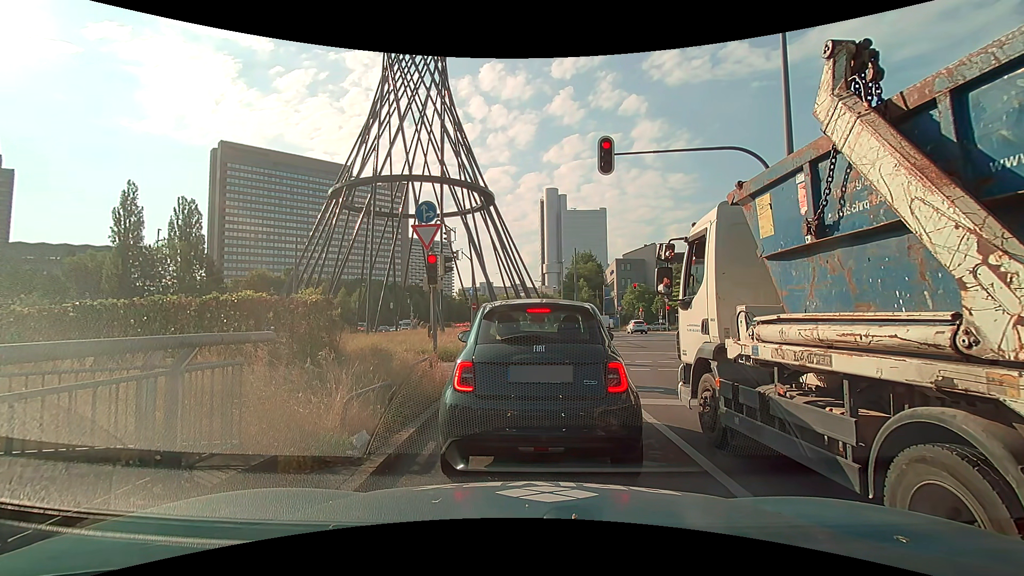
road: trunk_link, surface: asphalt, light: Day
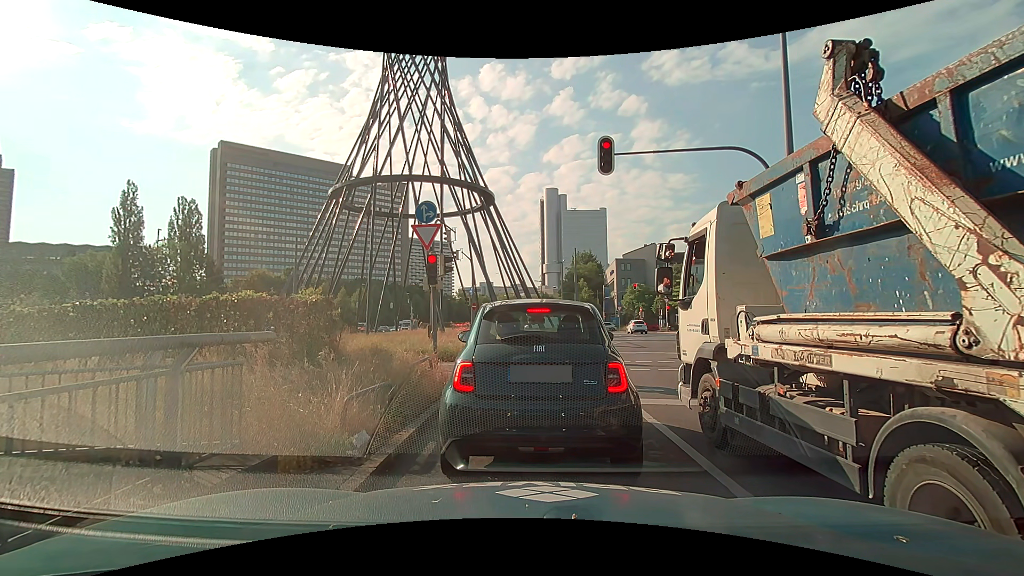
(0.0, 0.0) m; 0°
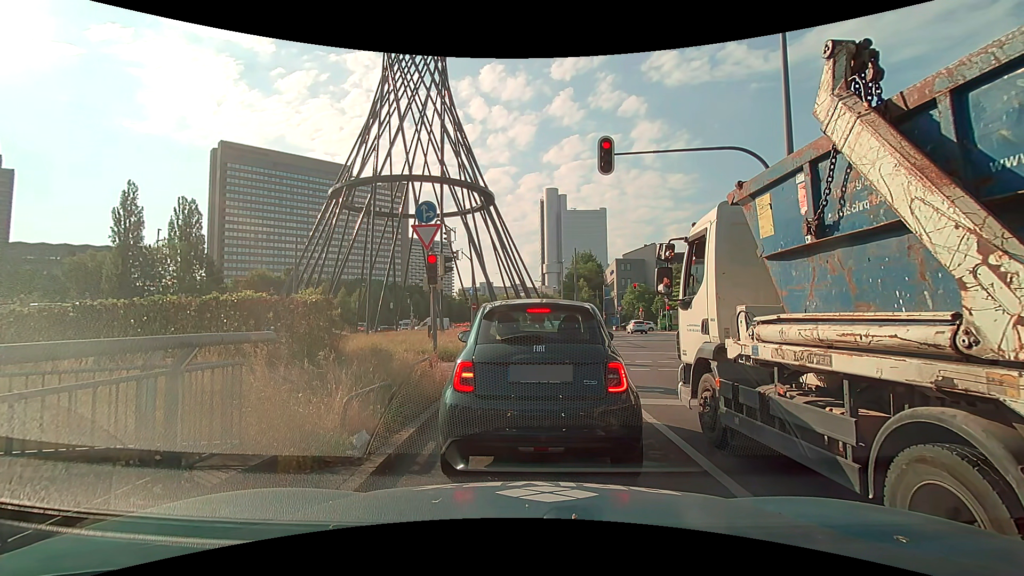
(0.0, 0.0) m; 0°
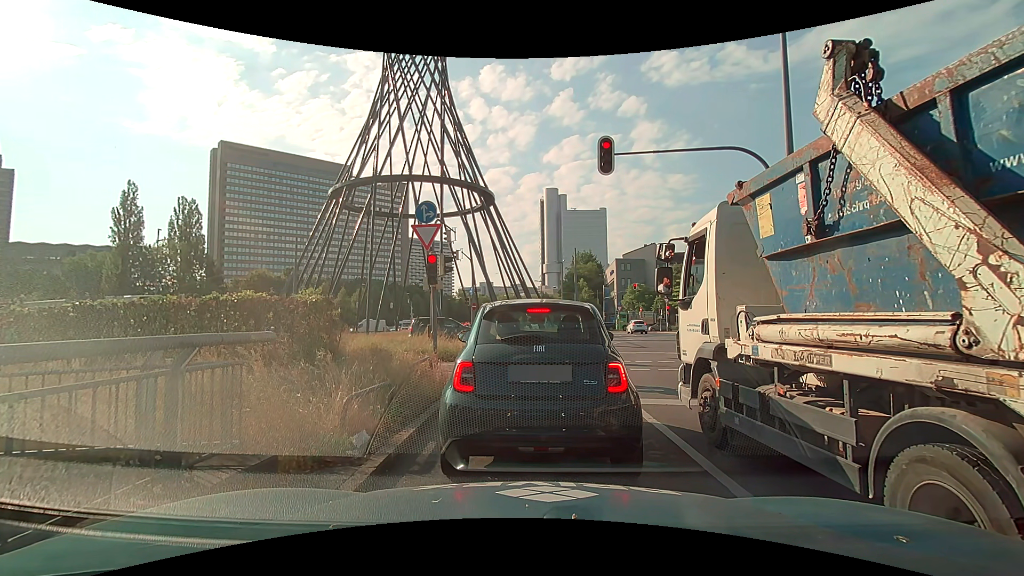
(0.0, 0.0) m; 0°
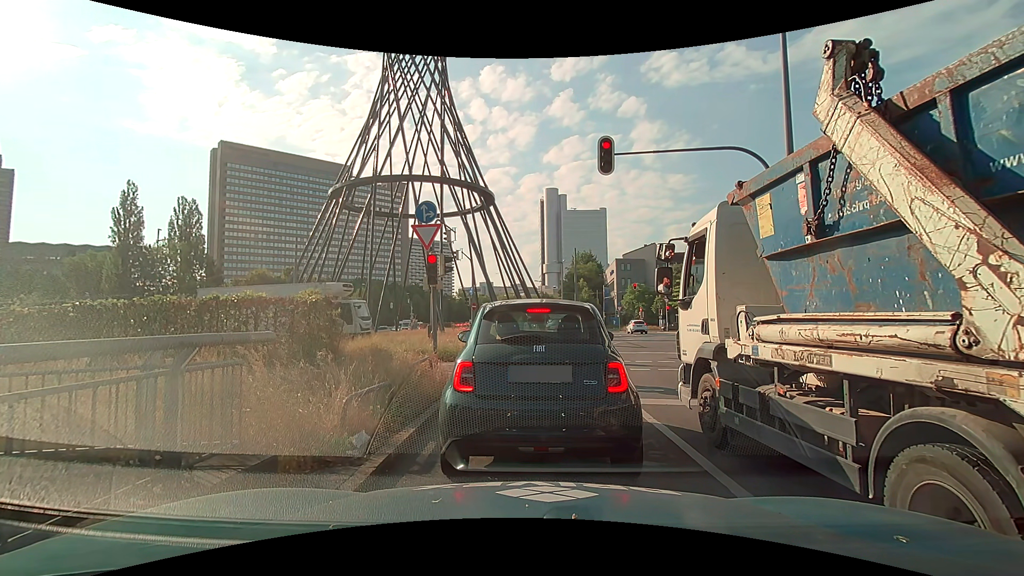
(0.0, 0.0) m; 0°
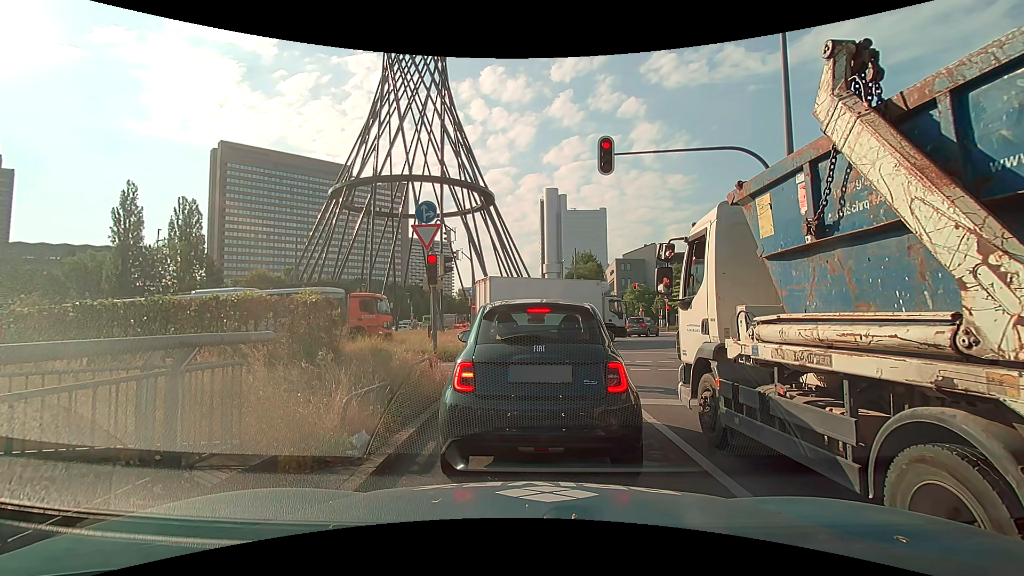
(0.0, 0.0) m; 0°
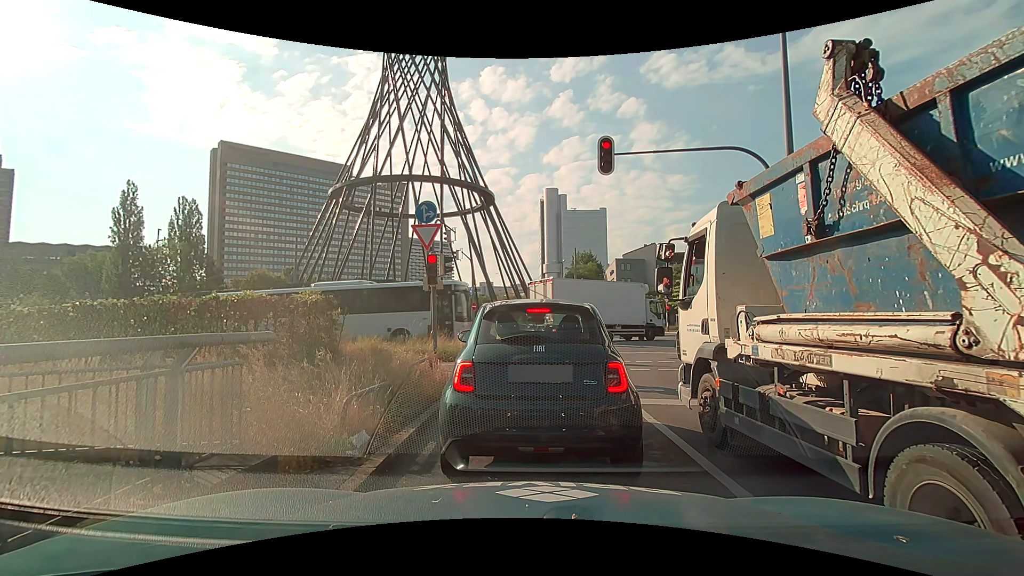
(0.0, 0.0) m; 0°
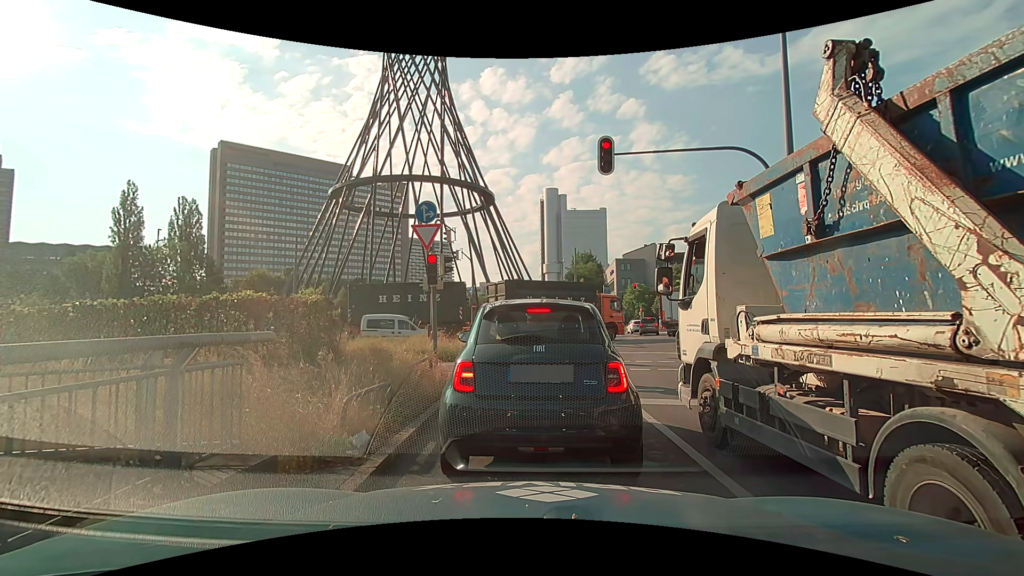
(0.0, 0.0) m; 0°
(0, +10) (0, +20) (+2, +30) (+6, +39) (+10, +48) (+11, +58) (+9, +68) (+6, +78) (0, +86) (-9, +90) m
